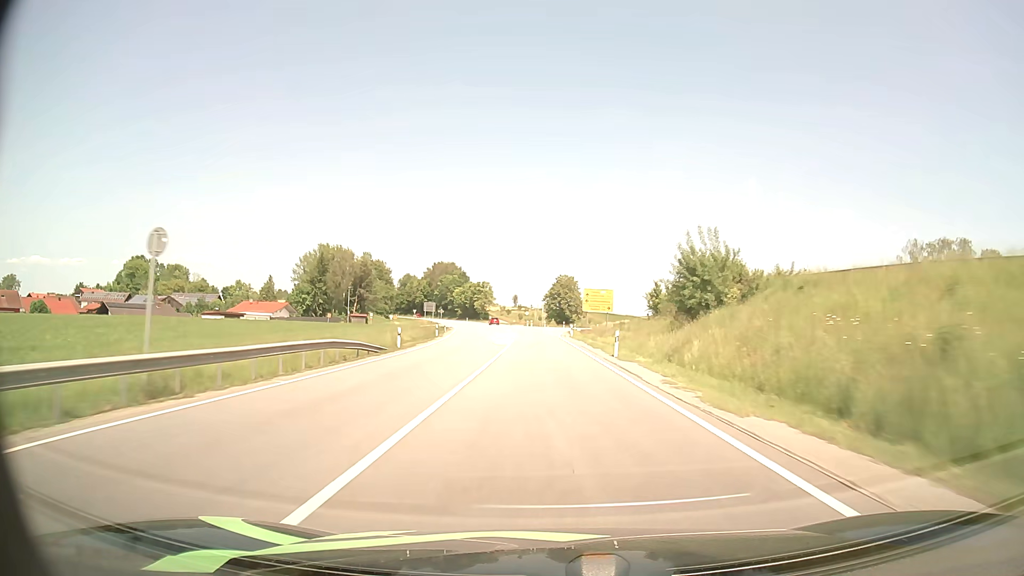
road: primary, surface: asphalt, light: Day
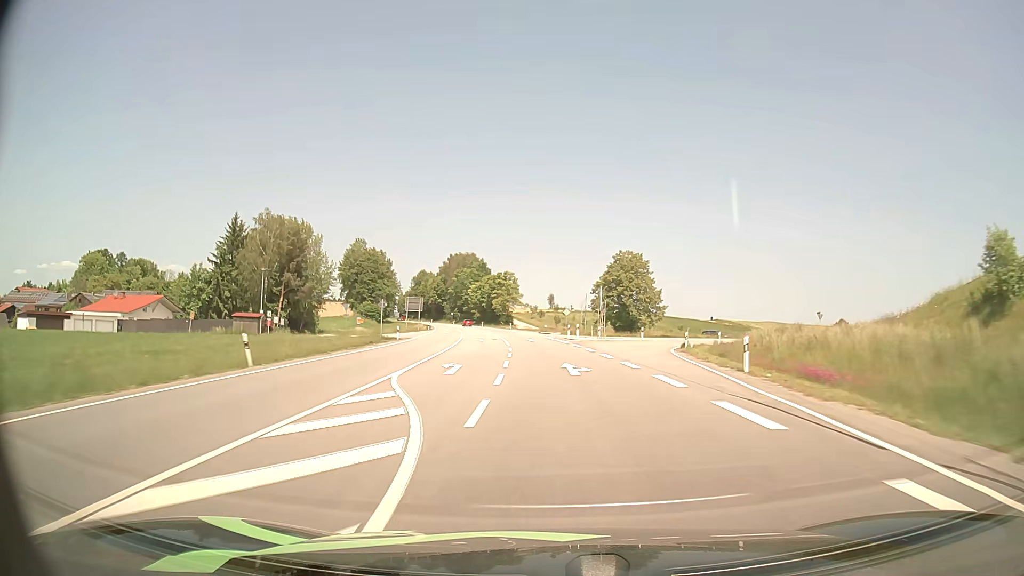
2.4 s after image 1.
(-2.2, +61.8) m; -3°
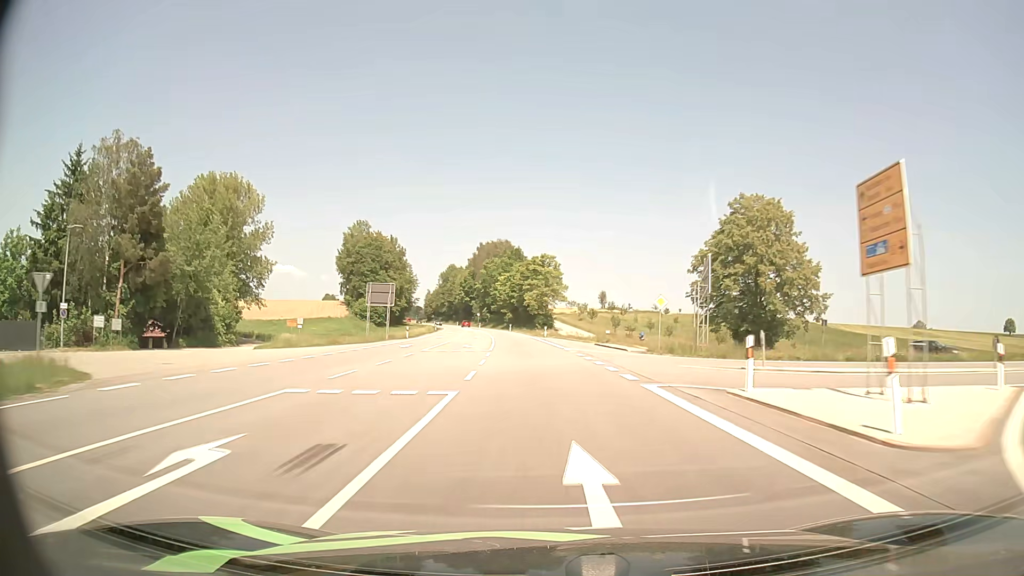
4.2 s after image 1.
(-1.2, +45.9) m; -4°
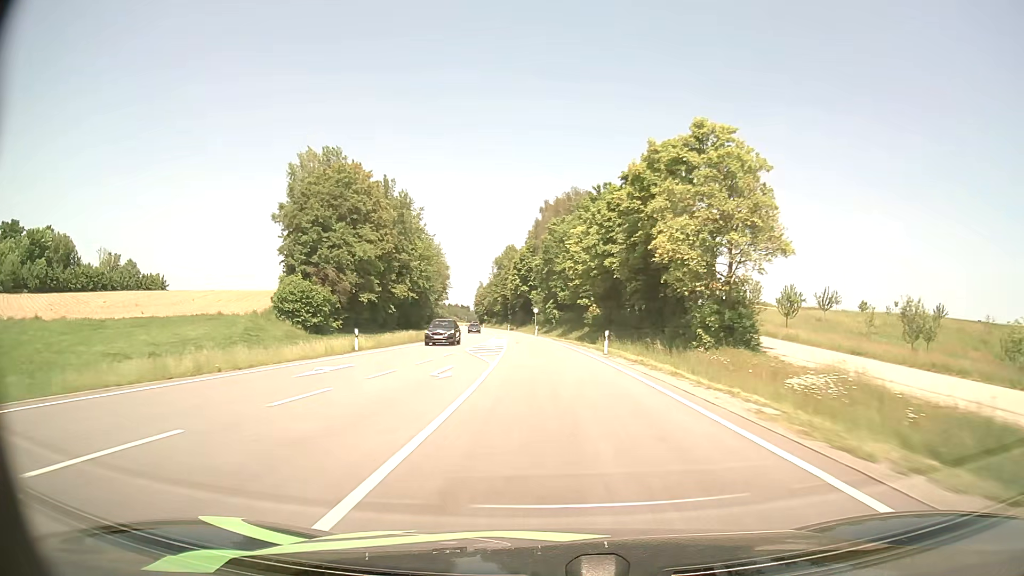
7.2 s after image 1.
(-4.9, +78.1) m; -6°
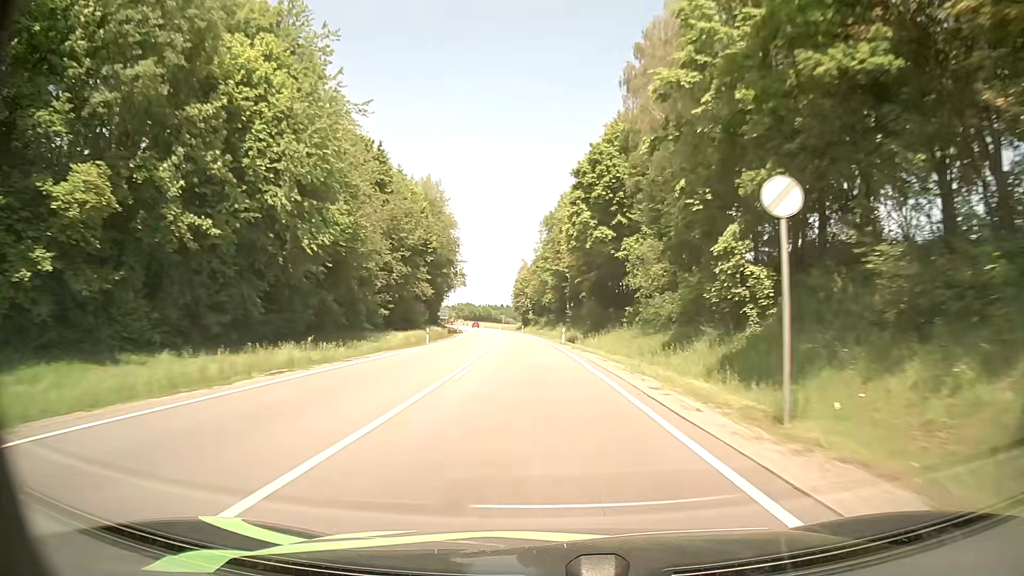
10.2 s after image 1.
(-4.2, +81.4) m; -5°
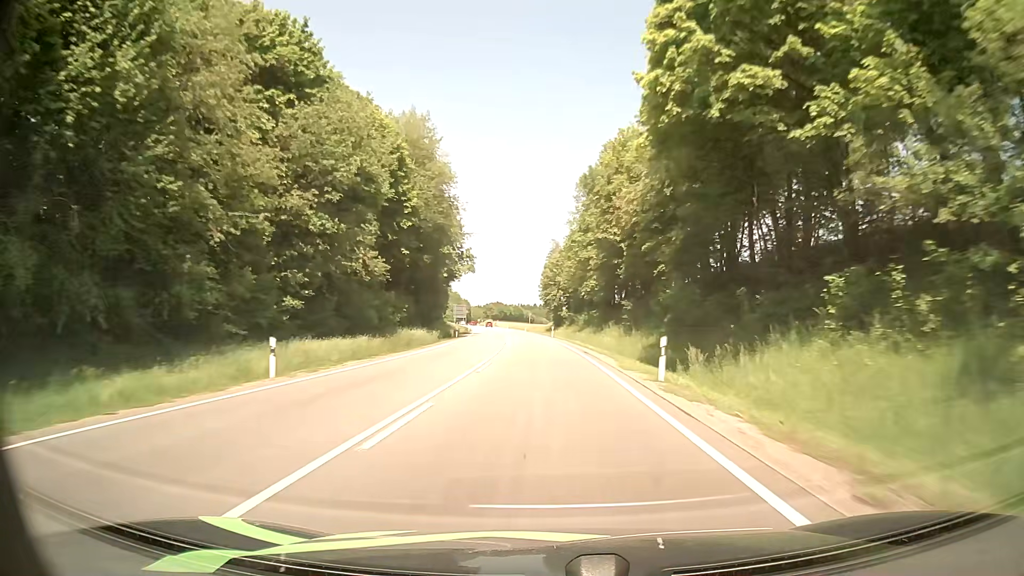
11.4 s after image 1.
(-0.8, +32.9) m; -3°
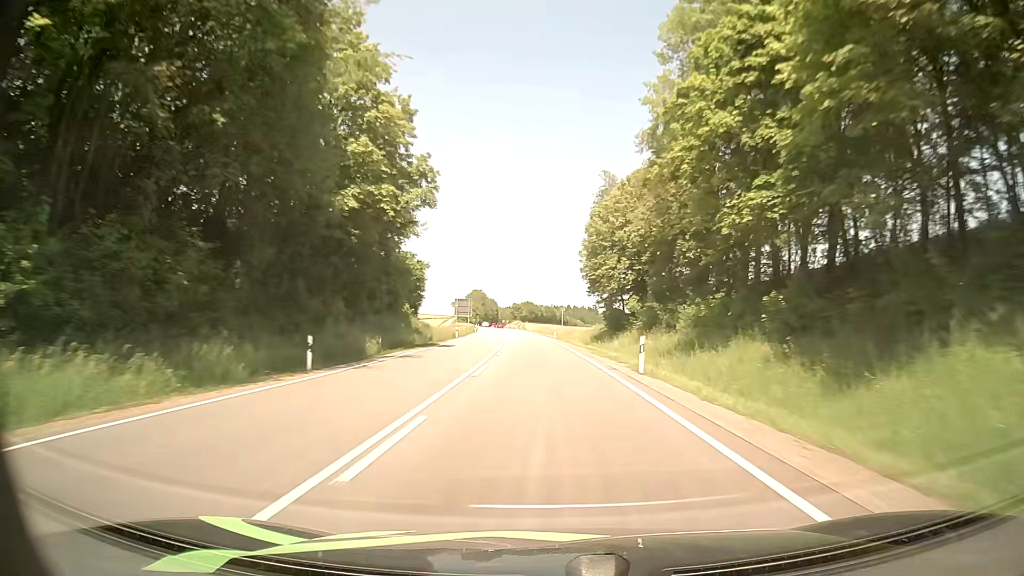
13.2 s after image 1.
(-1.3, +49.6) m; -3°
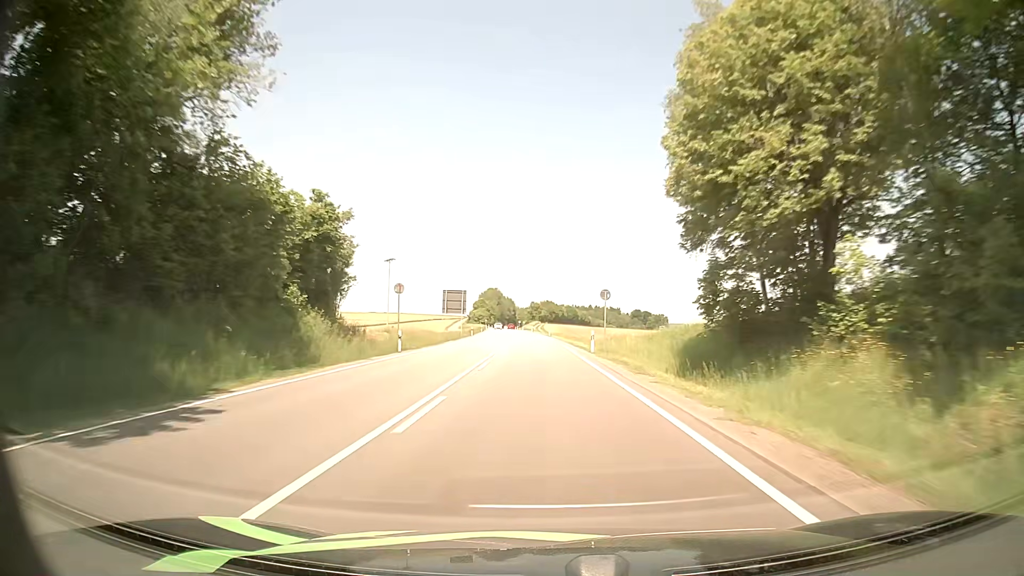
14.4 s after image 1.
(-0.4, +33.4) m; -2°
(0, +10) (0, +20) (0, +30) (-1, +40) (-1, +50) (-2, +60) (-2, +70) (-3, +80) (-3, +90) (-4, +100) m
